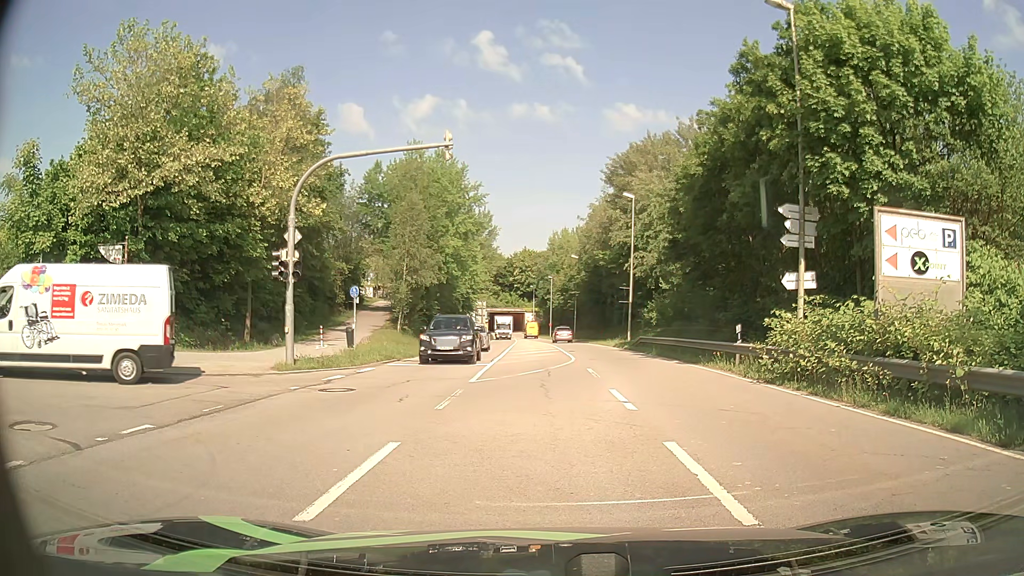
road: secondary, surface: asphalt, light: Day
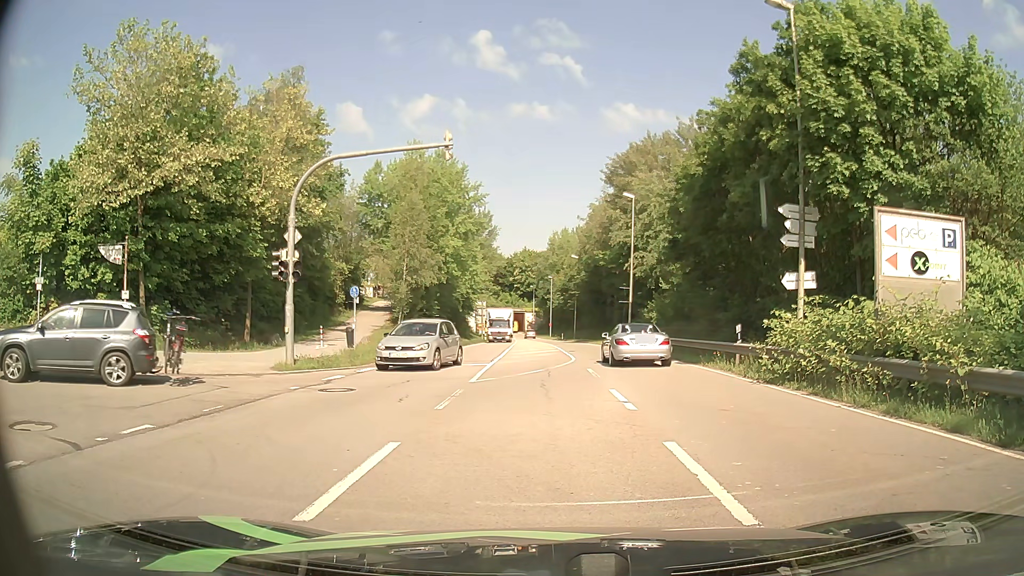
(0.0, 0.0) m; 0°
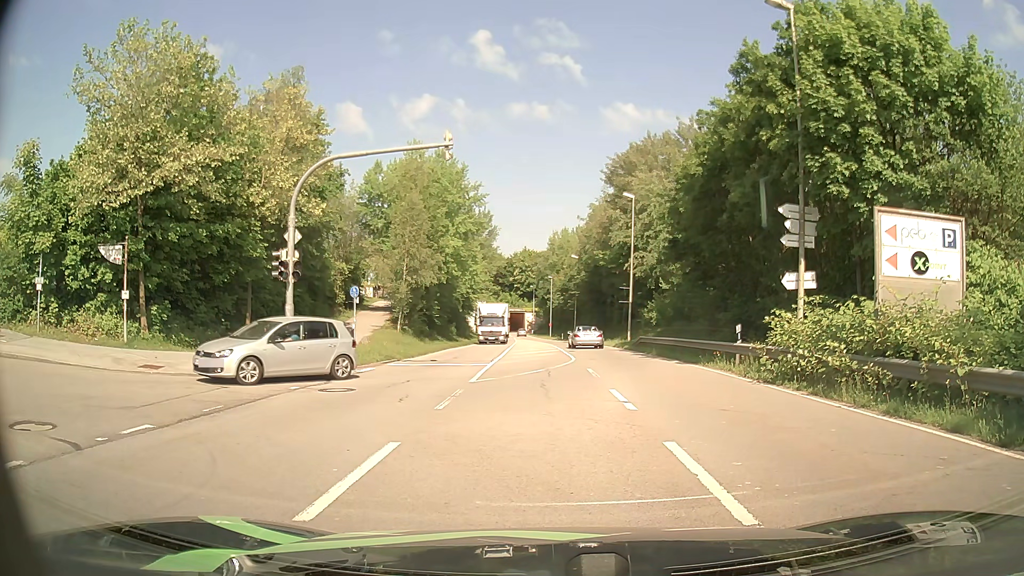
(0.0, 0.0) m; 0°
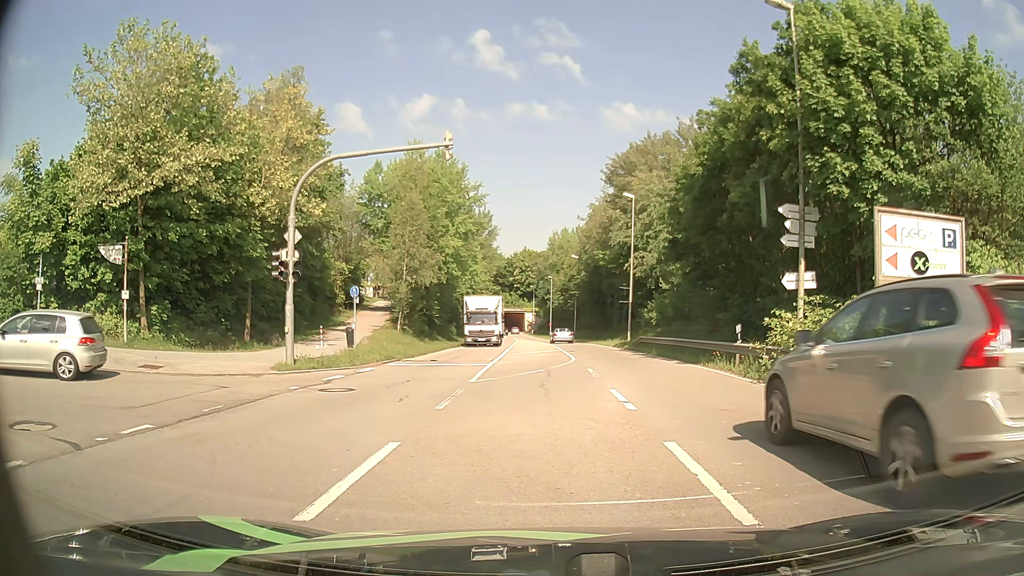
(0.0, 0.0) m; 0°
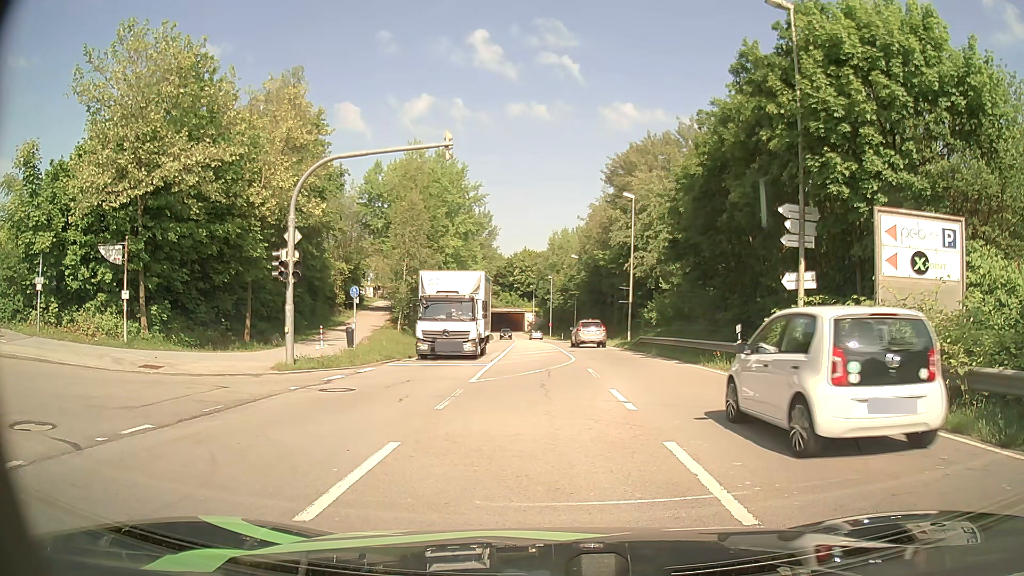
(0.0, 0.0) m; 0°
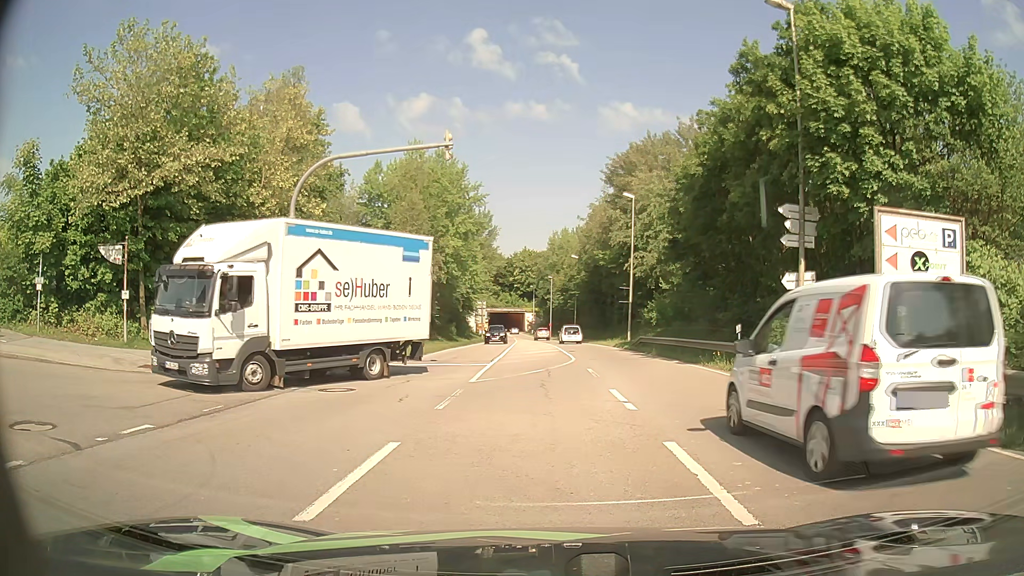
(0.0, 0.0) m; 0°
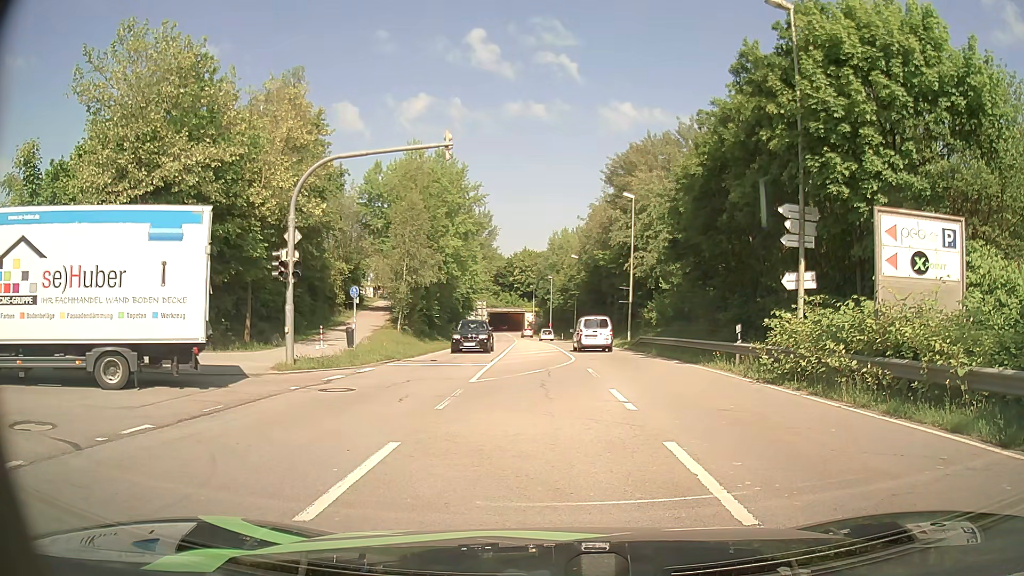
(0.0, 0.0) m; 0°
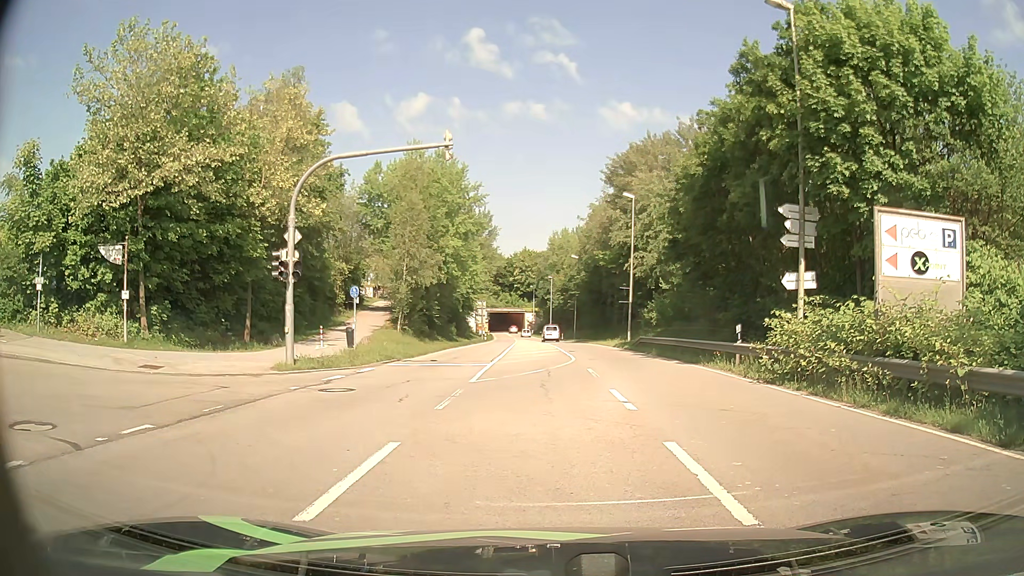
(0.0, 0.0) m; 0°
(-2, +9) (-12, +12) (-22, +13) (-32, +13) (-42, +14) (-52, +14) (-62, +14) (-72, +14) (-82, +13) (-92, +13) m
